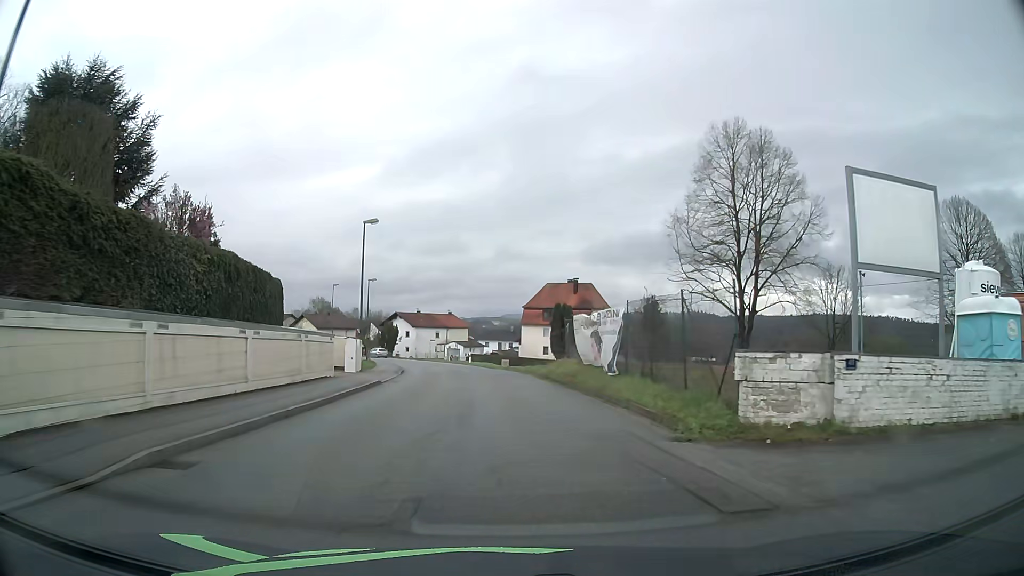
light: Day
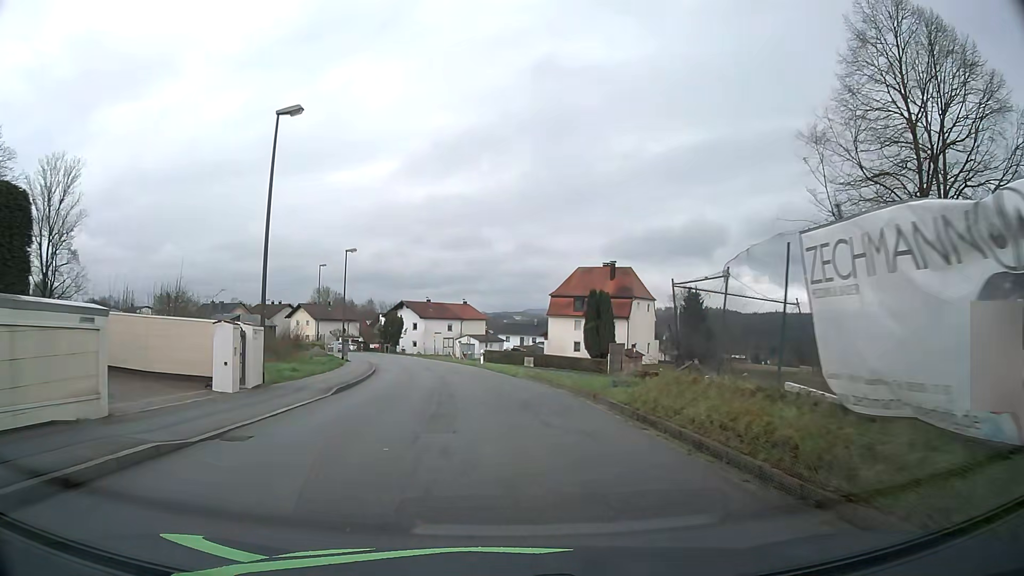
(-0.3, +17.2) m; -2°
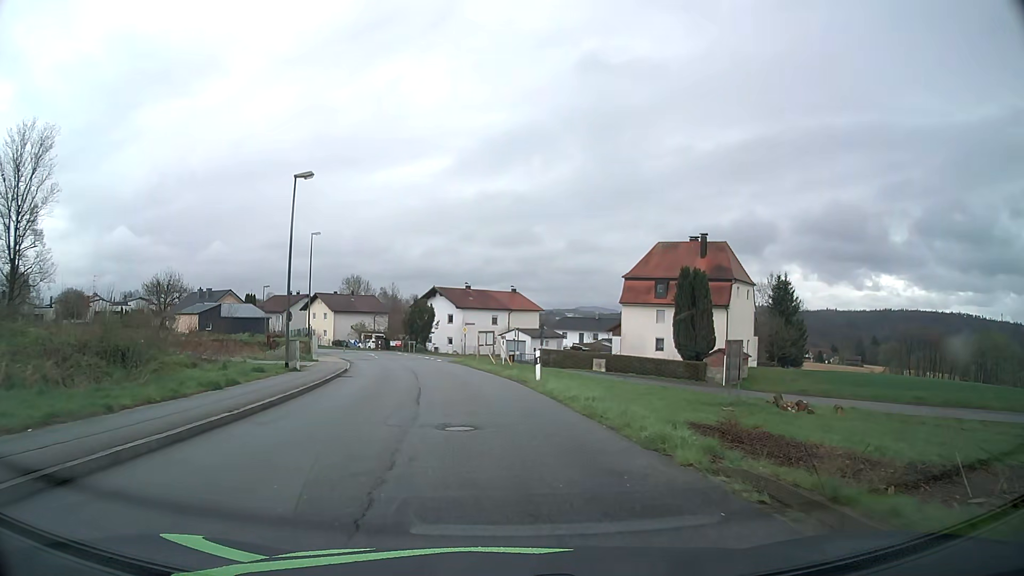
(-0.8, +21.6) m; -4°
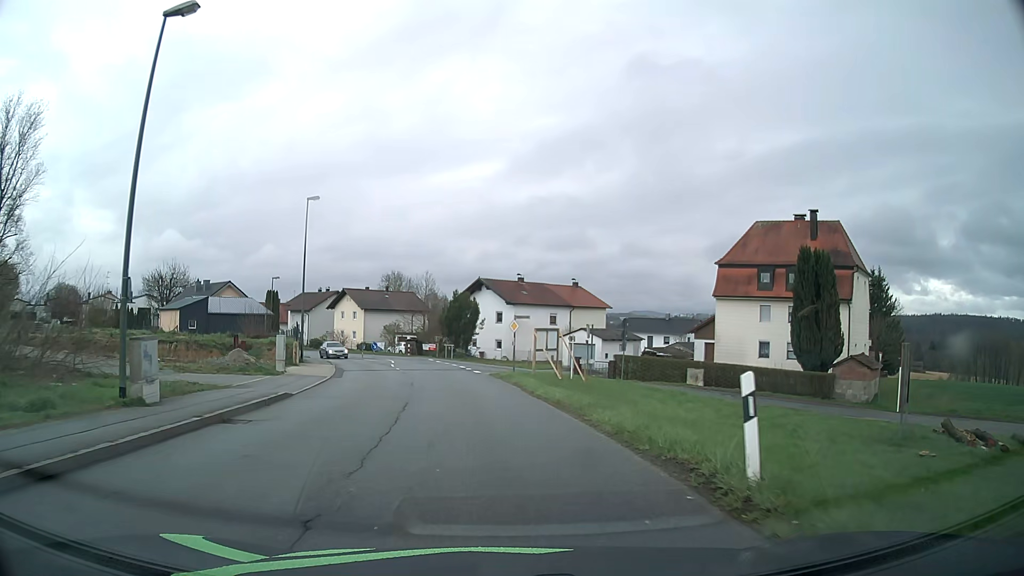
(-0.6, +15.4) m; -5°
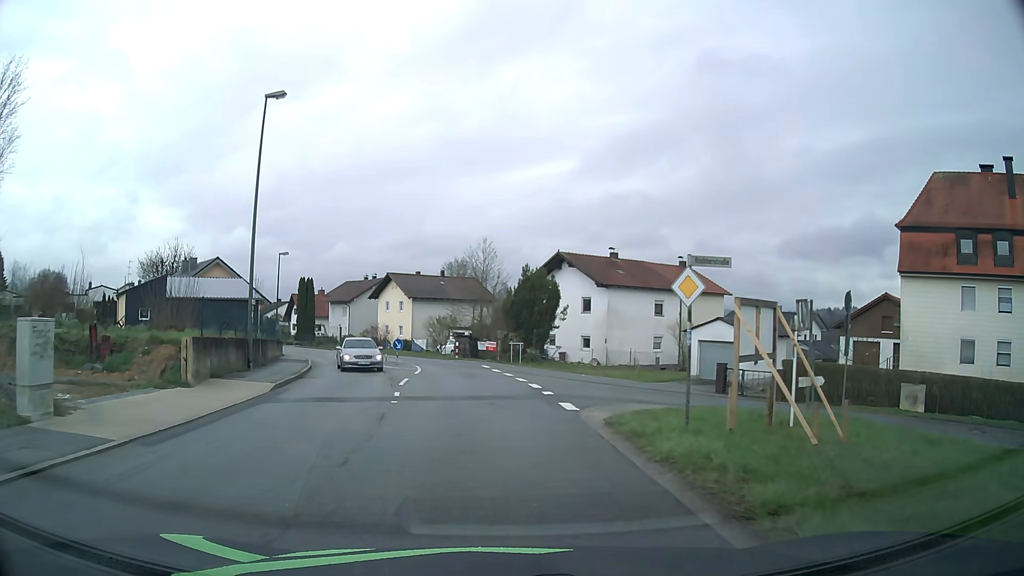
(-0.9, +18.7) m; -6°
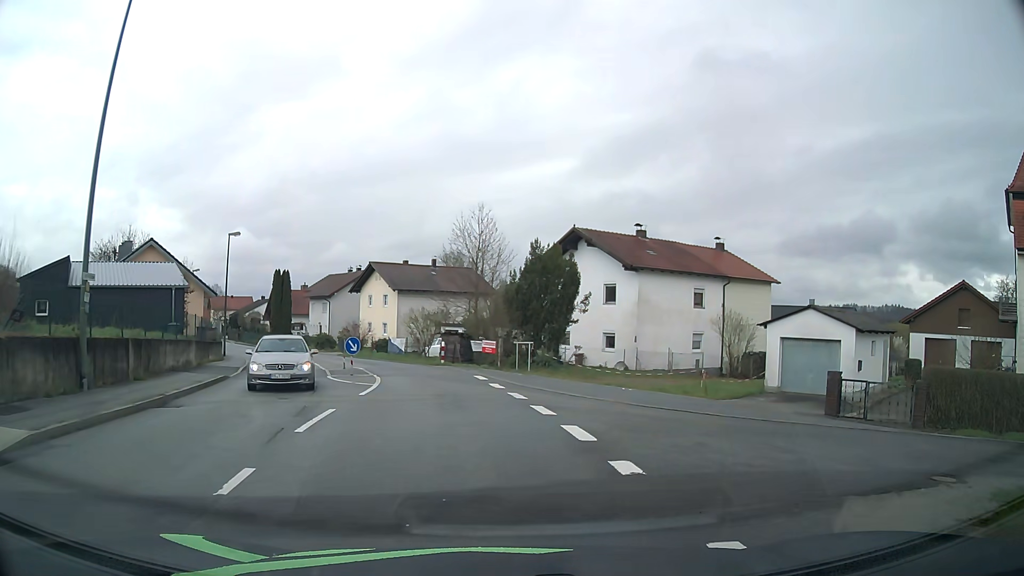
(-0.2, +10.4) m; -1°
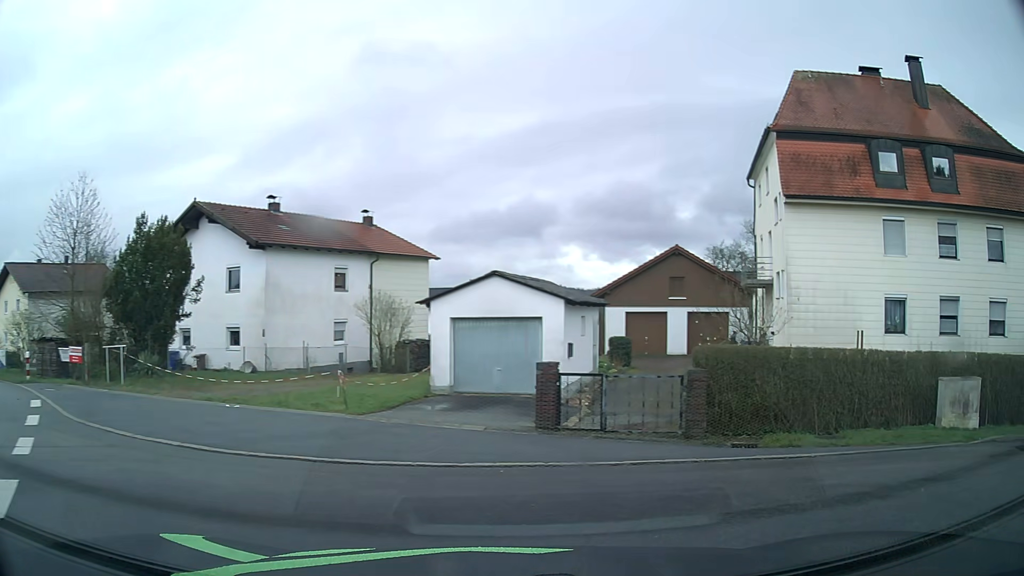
(+1.5, +6.9) m; +31°
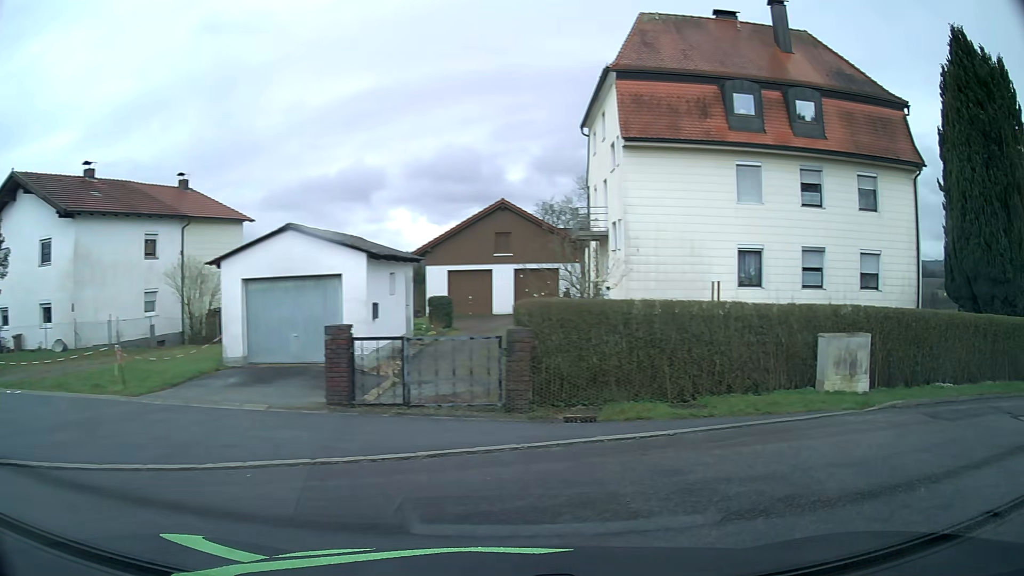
(+0.2, +2.2) m; +12°
